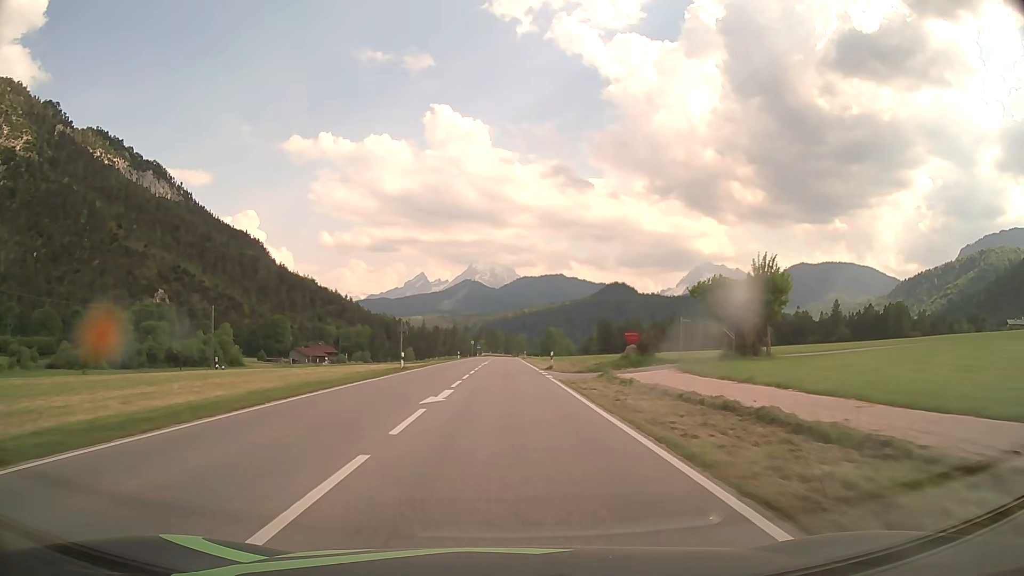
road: primary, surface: asphalt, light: Day
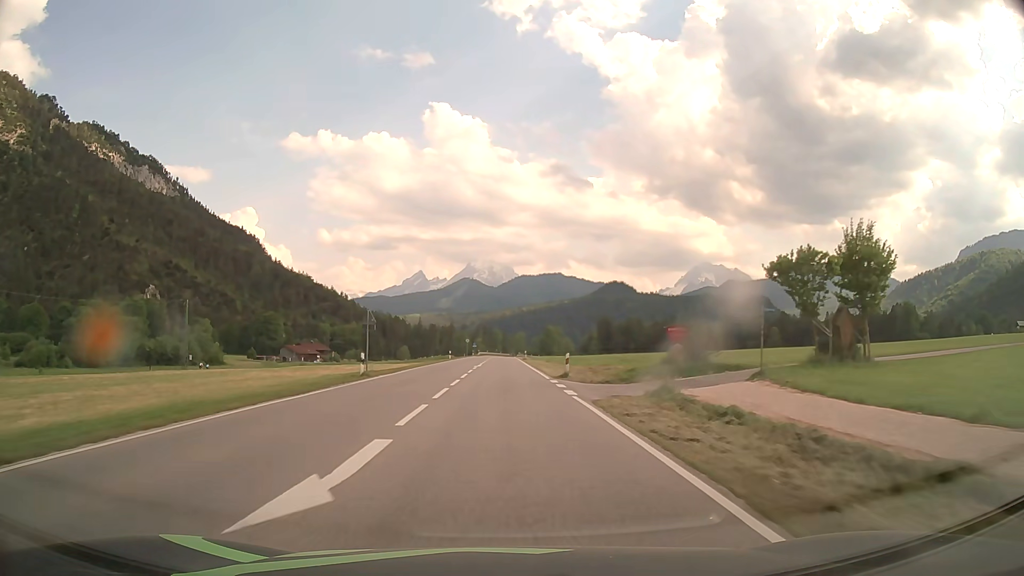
(0.0, +10.8) m; 0°
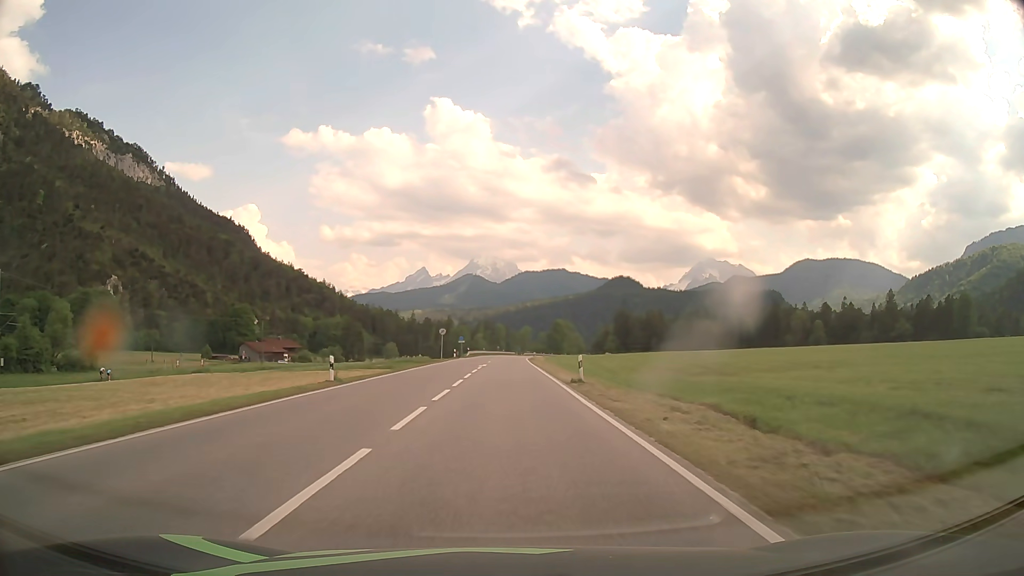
(-0.1, +54.1) m; 0°
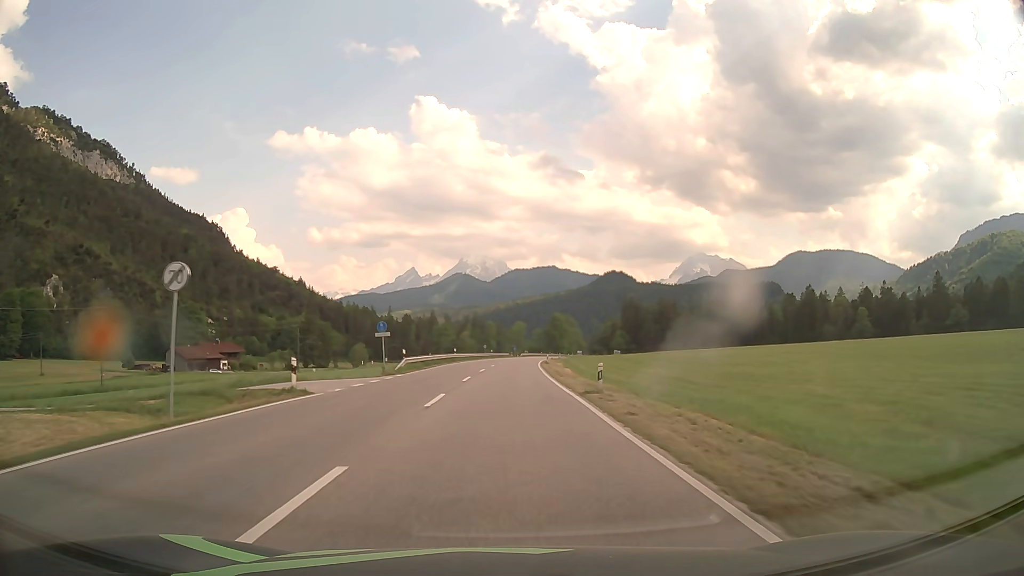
(+0.3, +55.1) m; +1°
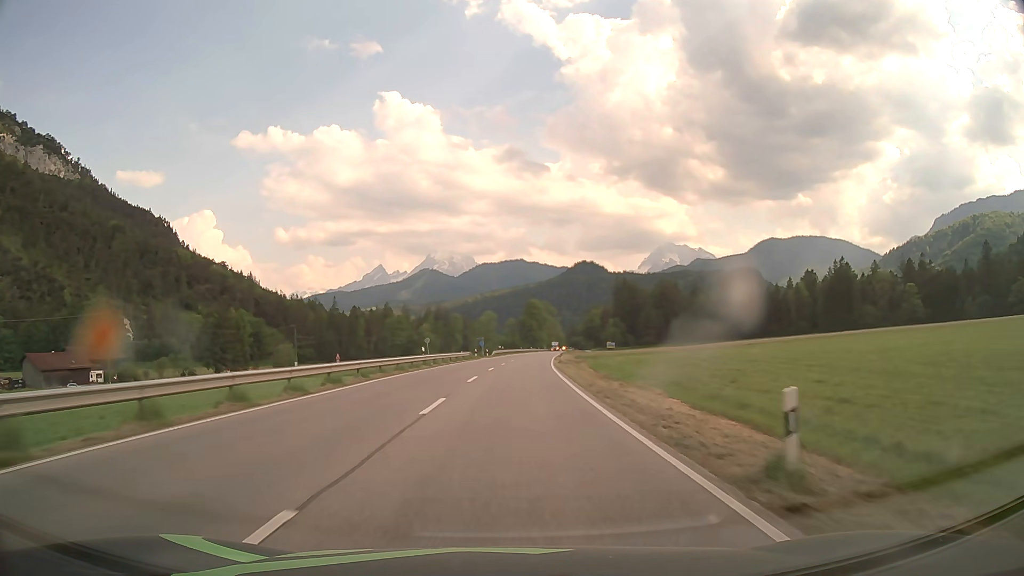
(+1.1, +61.7) m; +2°
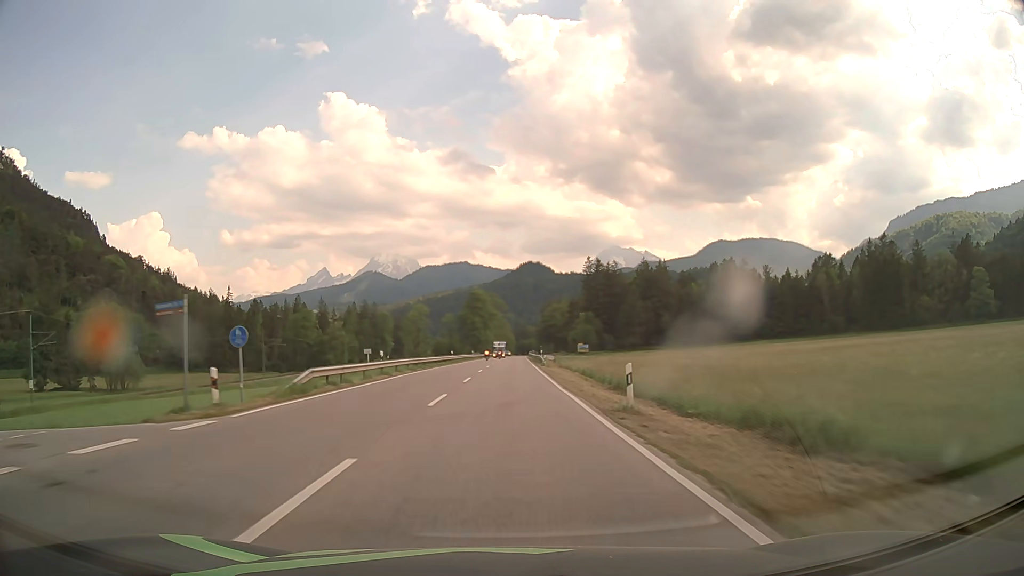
(+2.9, +68.6) m; +5°
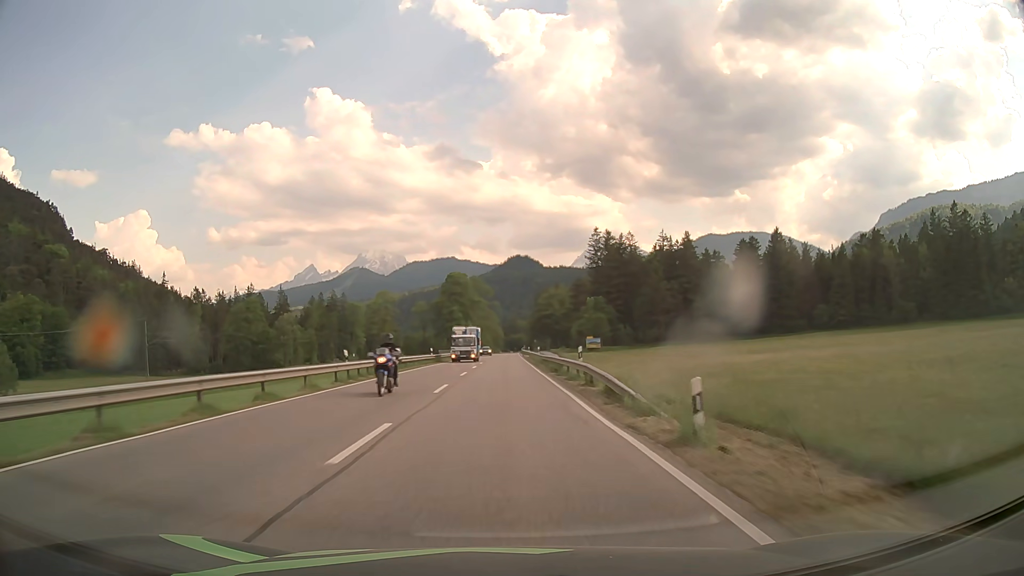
(+0.5, +44.2) m; +1°
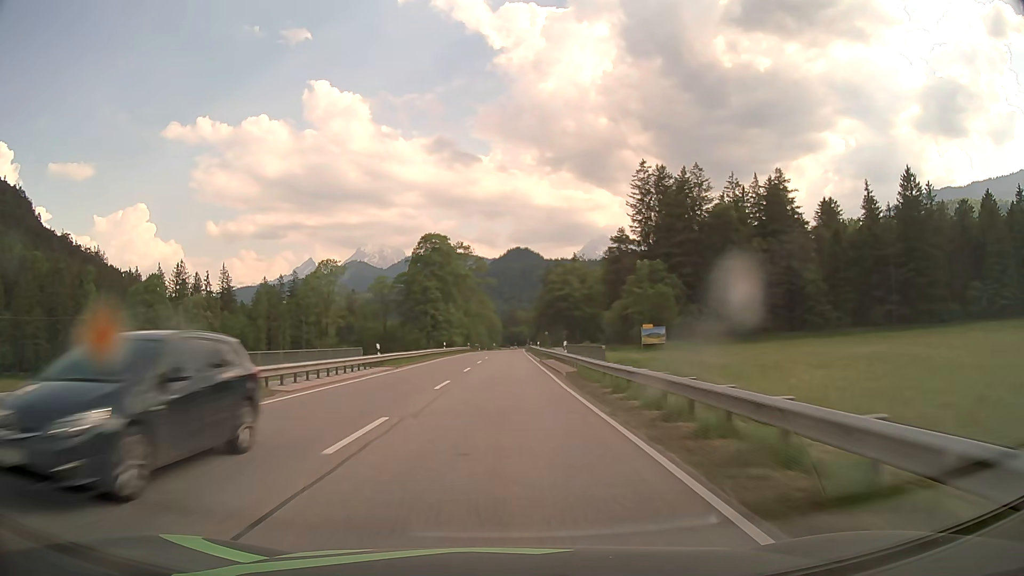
(+0.3, +58.8) m; 0°
(0, +10) (0, +20) (0, +30) (0, +40) (0, +50) (0, +60) (0, +70) (0, +80) (0, +90) (+1, +100) m
